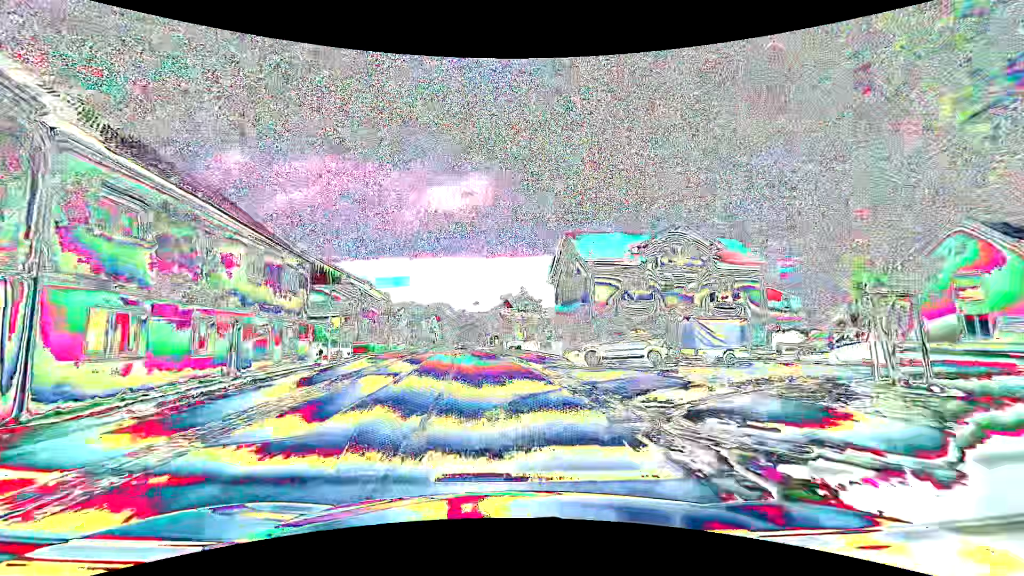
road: primary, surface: asphalt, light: Day
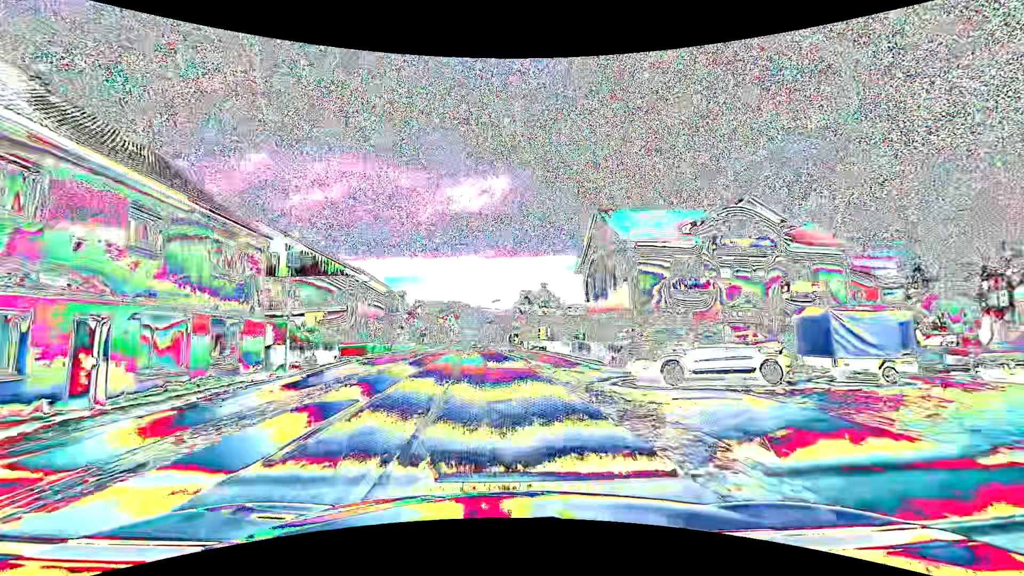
(-0.2, +7.5) m; -2°
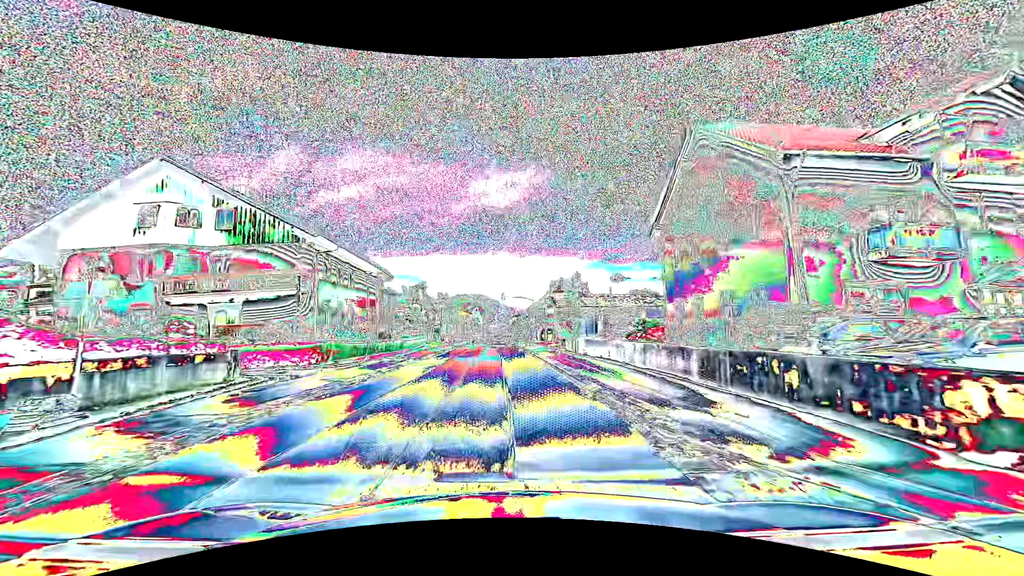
(-0.5, +15.0) m; -3°
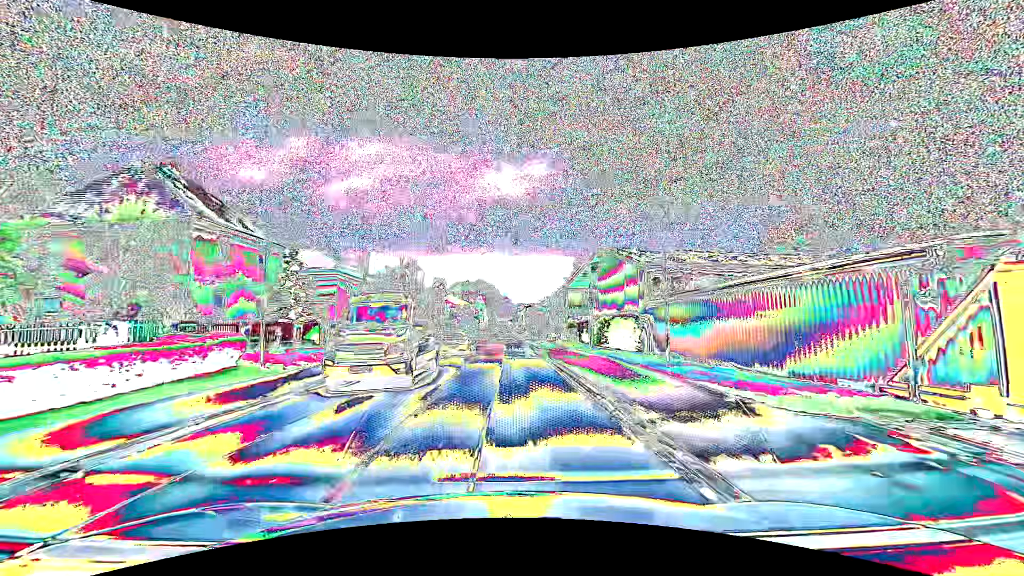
(-0.8, +38.3) m; -1°
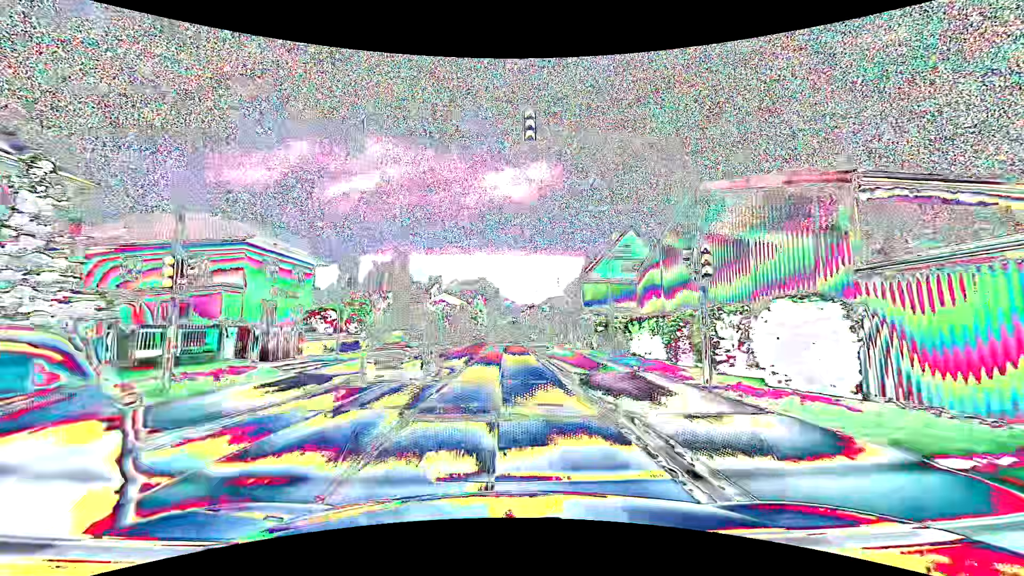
(-0.2, +15.4) m; -1°
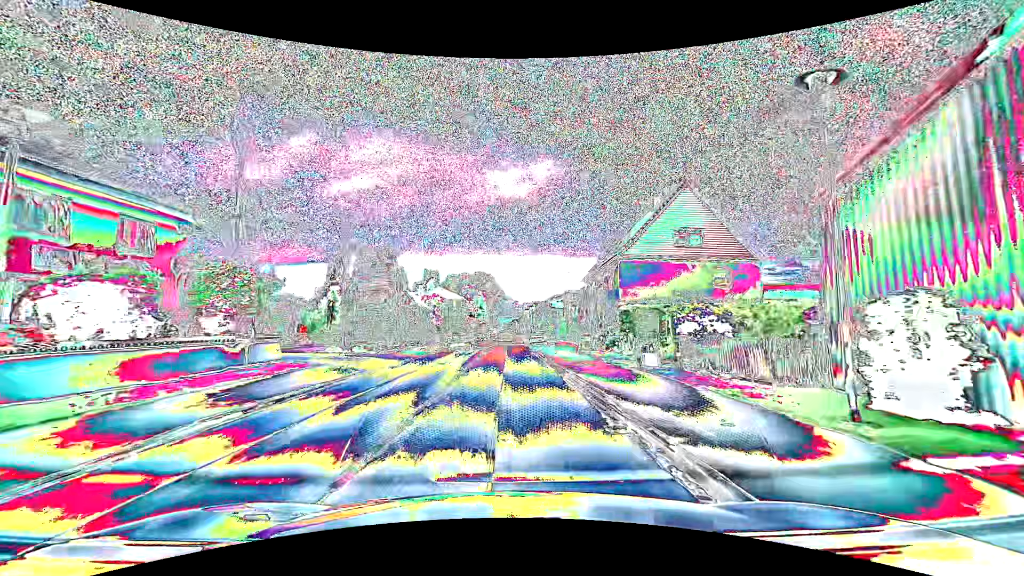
(-0.1, +15.4) m; -1°
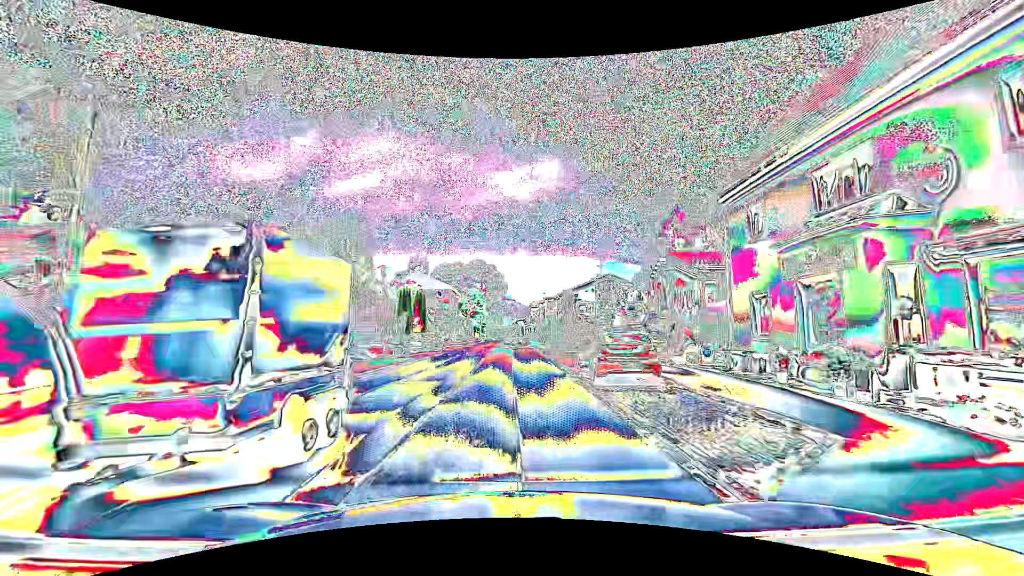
(-0.1, +30.6) m; 0°
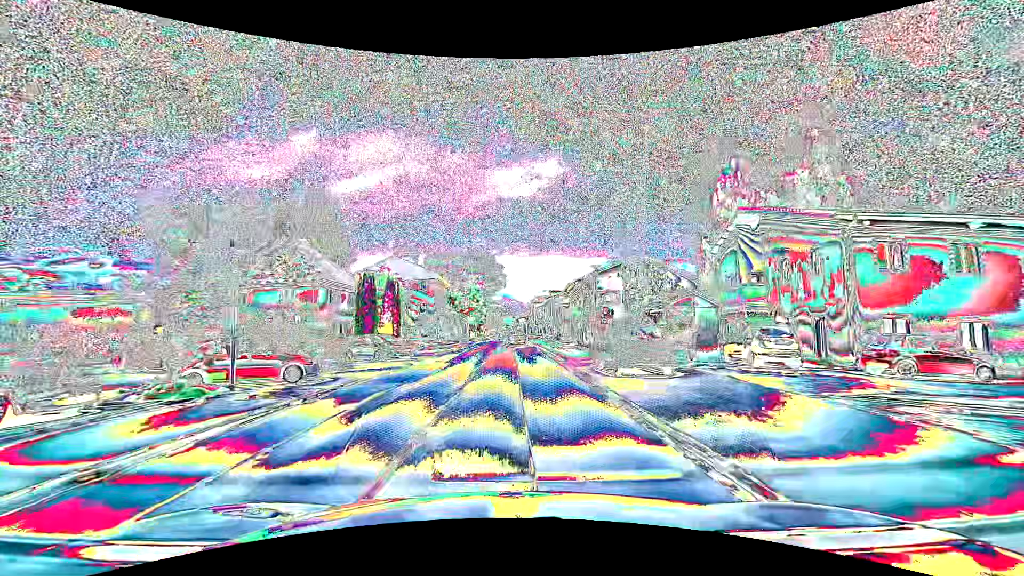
(0.0, +15.2) m; 0°
(0, +10) (0, +20) (0, +30) (0, +40) (+1, +50) (+1, +60) (+1, +70) (+1, +80) (+1, +90) (+1, +100) m
